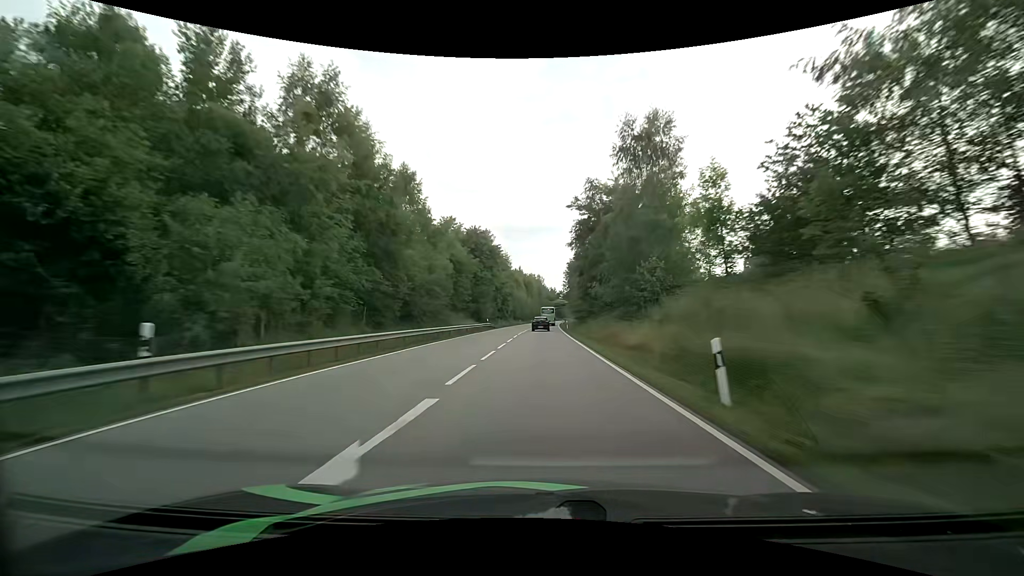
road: primary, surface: asphalt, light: Day
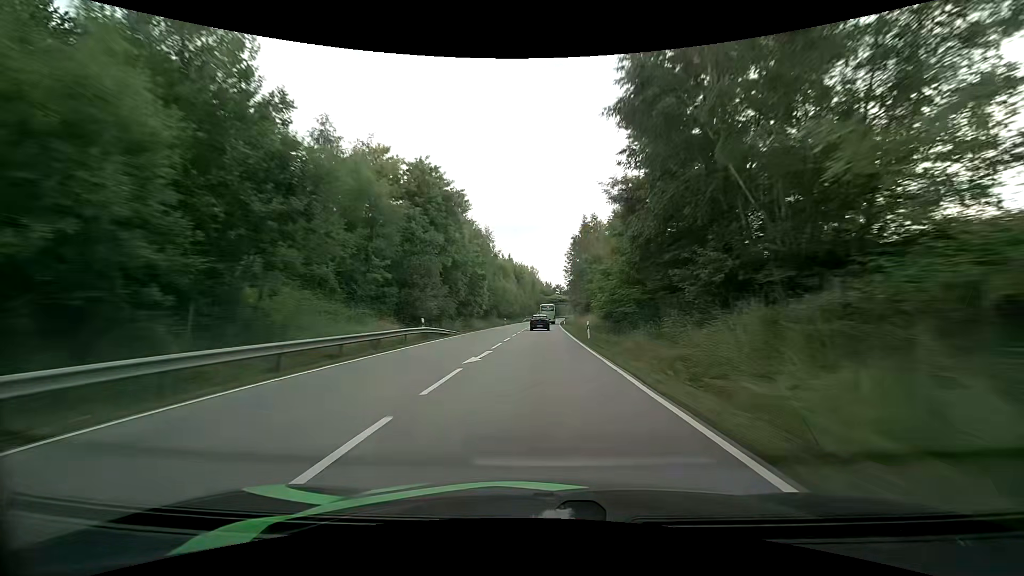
(+0.2, +31.2) m; +1°
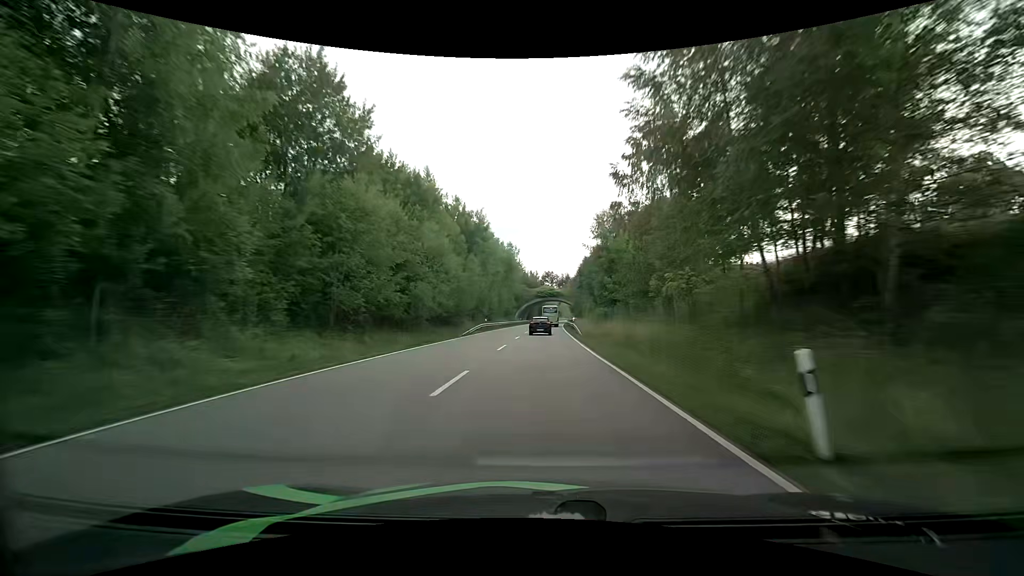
(+0.9, +72.6) m; +2°
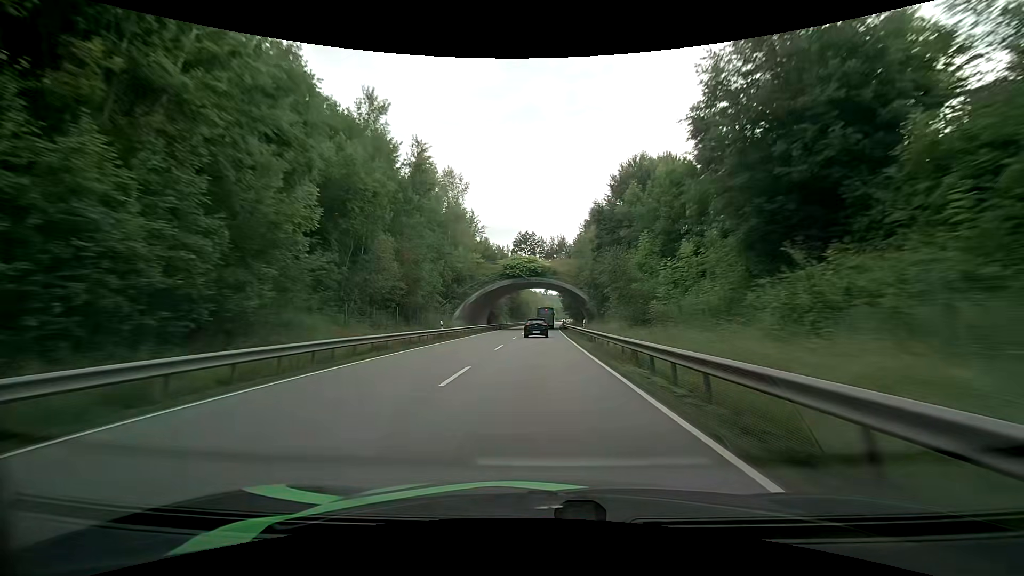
(+1.1, +70.4) m; +2°
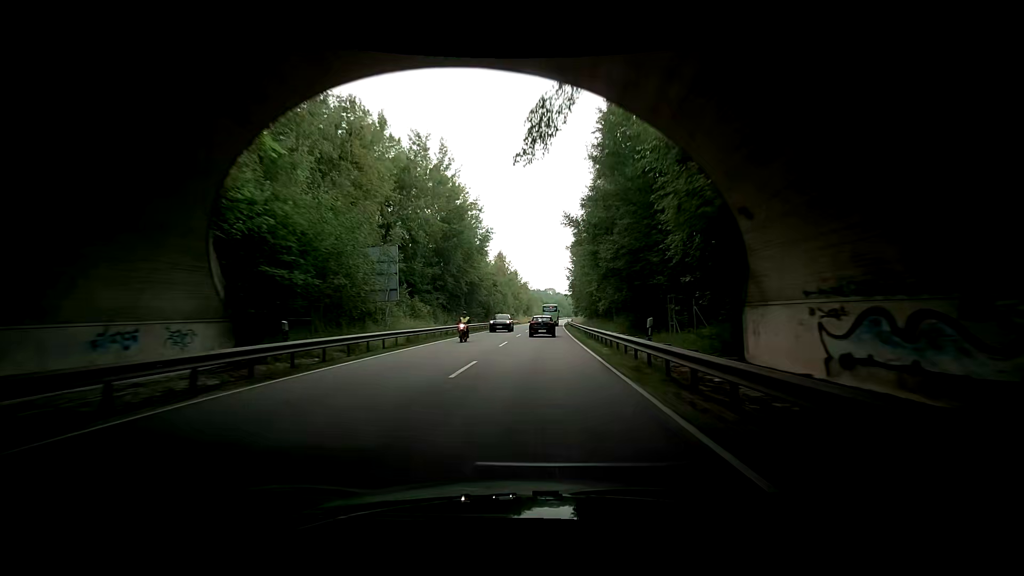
(+1.6, +71.0) m; +2°
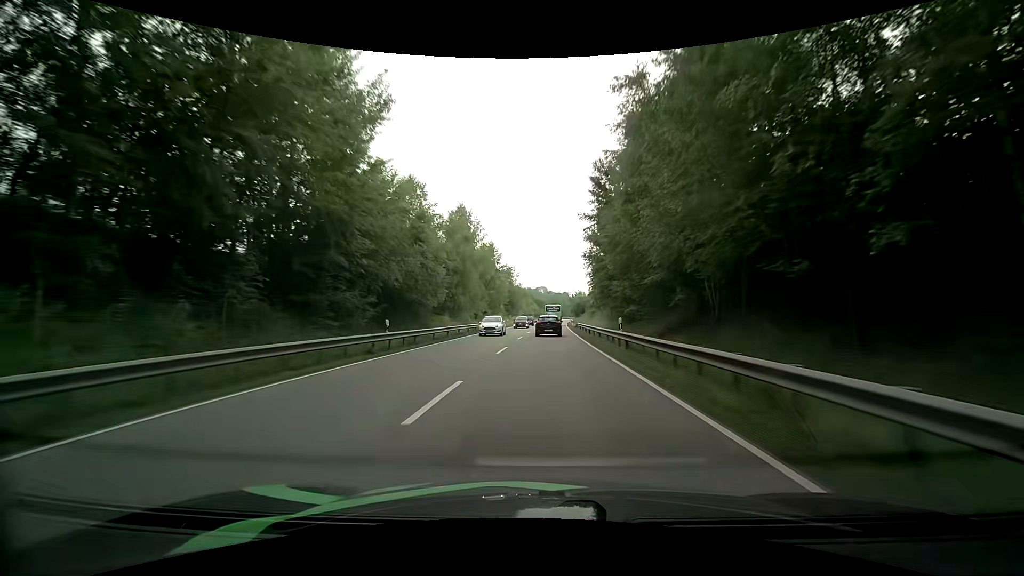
(+0.6, +40.9) m; +1°
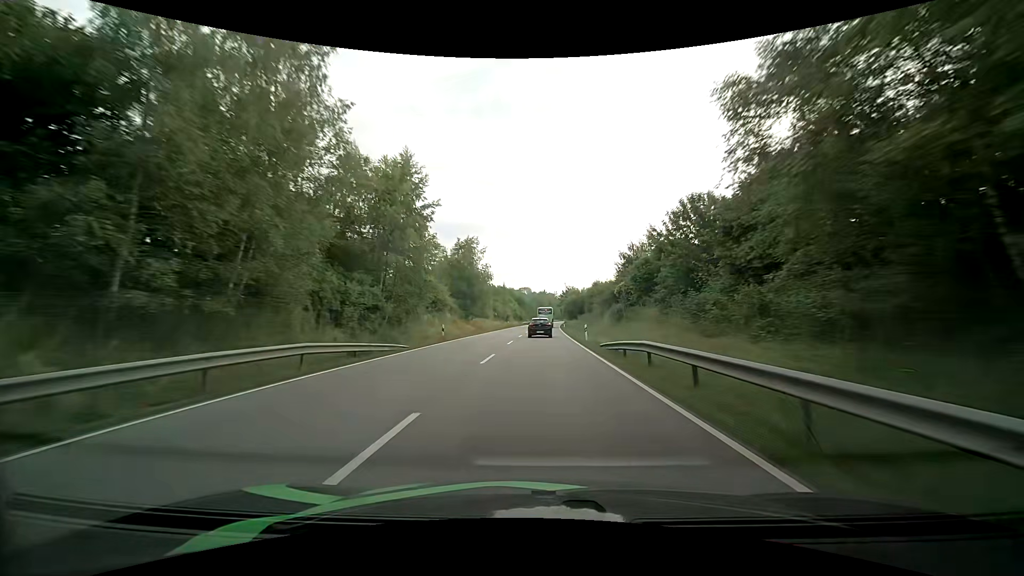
(+0.9, +39.1) m; +2°
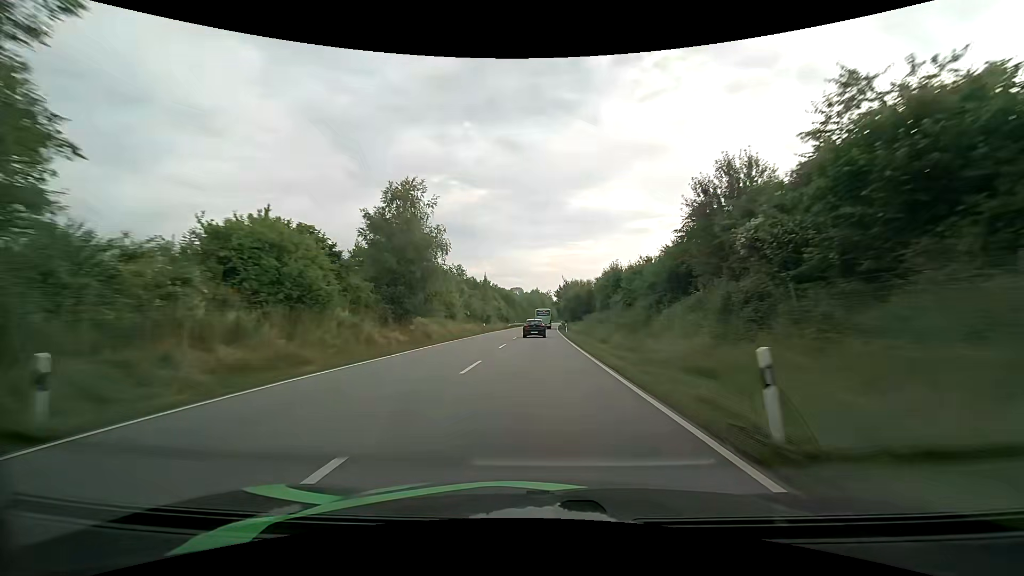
(+0.3, +26.6) m; +1°
(0, +10) (0, +20) (0, +30) (0, +40) (0, +50) (+1, +60) (+1, +70) (+1, +80) (+1, +90) (+1, +100) m
